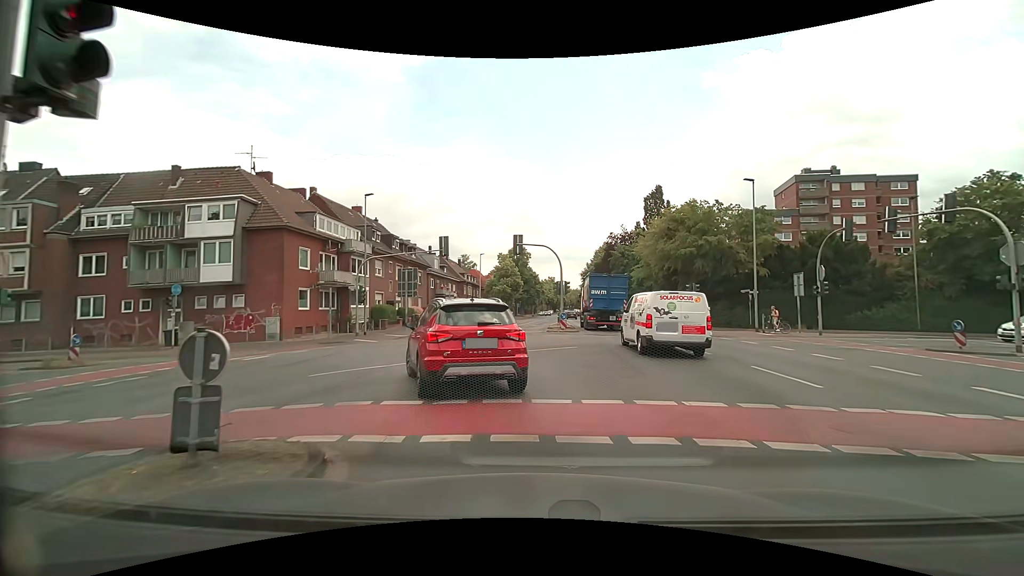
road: secondary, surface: asphalt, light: Day
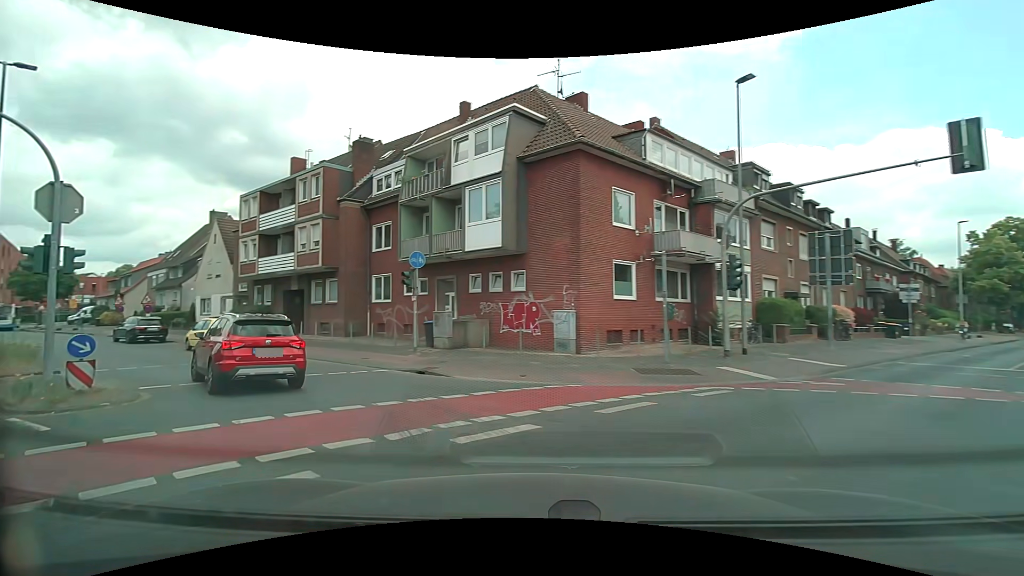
(-4.6, +17.7) m; -41°
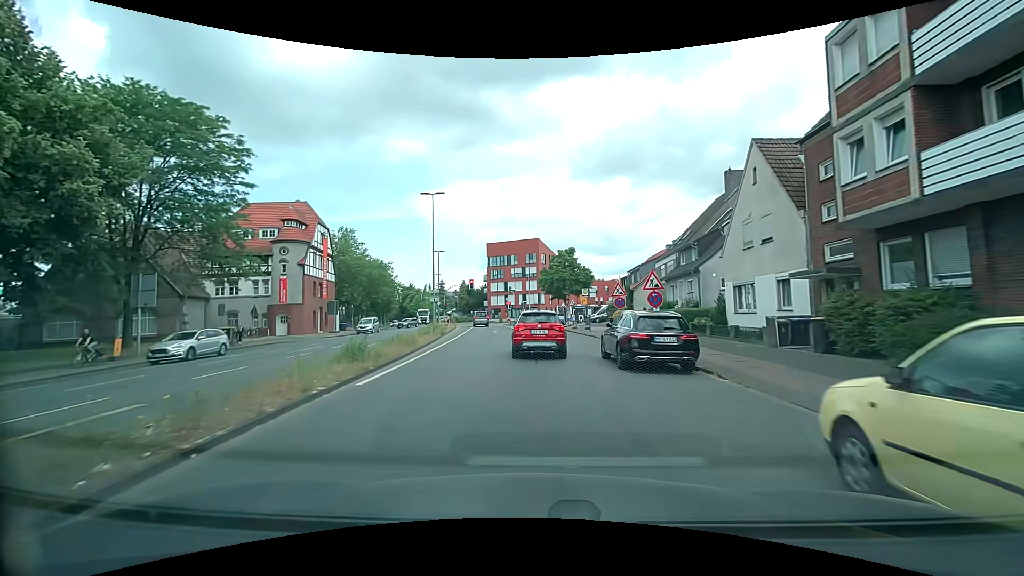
(-12.9, +18.5) m; -54°
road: tertiary
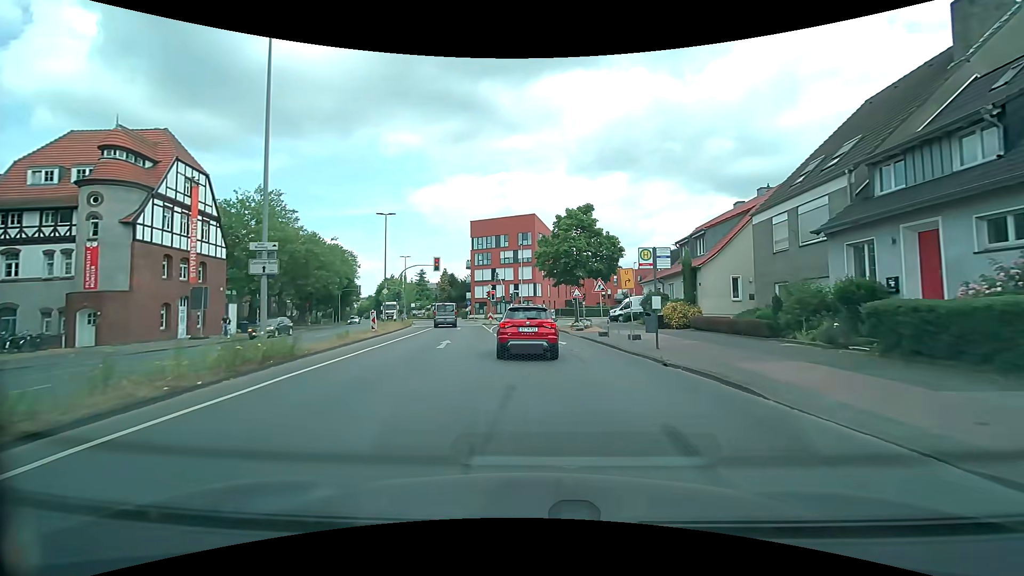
(+0.1, +22.4) m; +1°
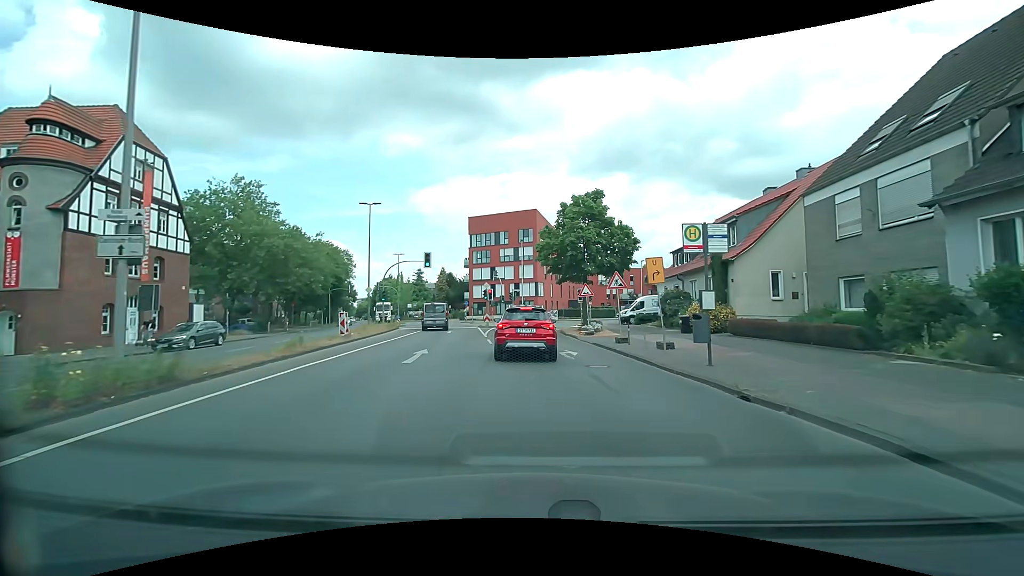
(0.0, +4.8) m; 0°
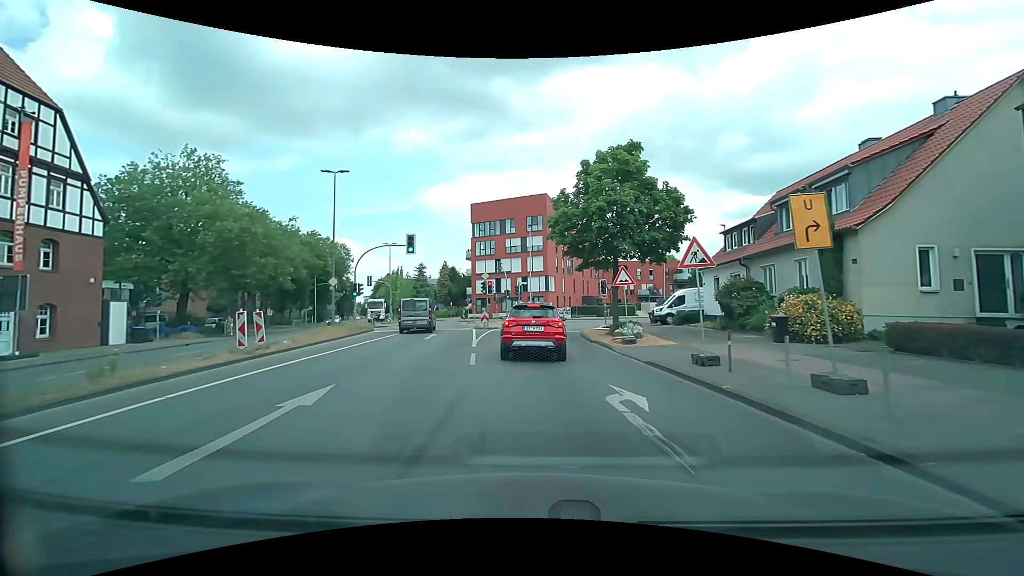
(0.0, +8.9) m; -1°
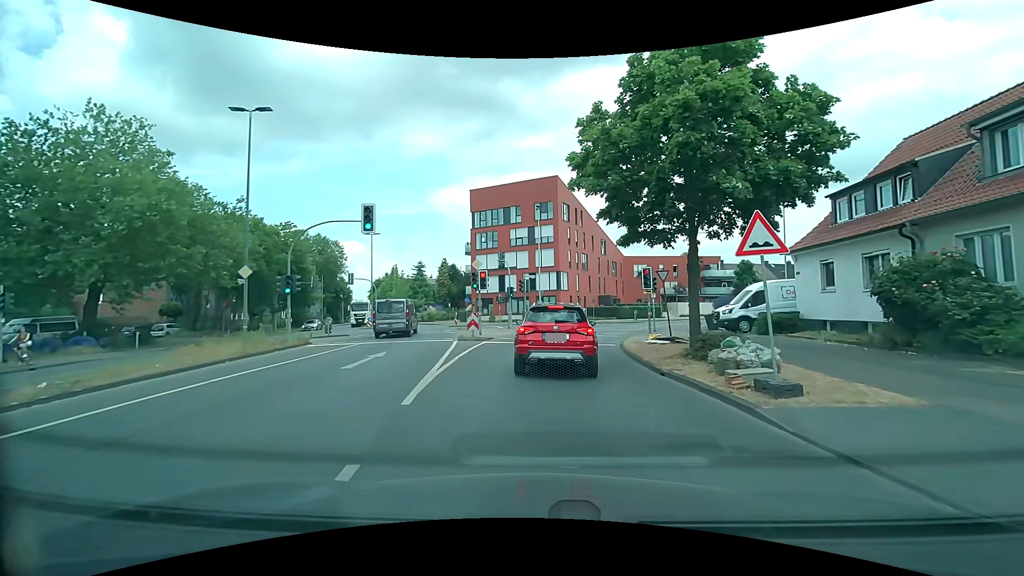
(-0.1, +10.4) m; -1°
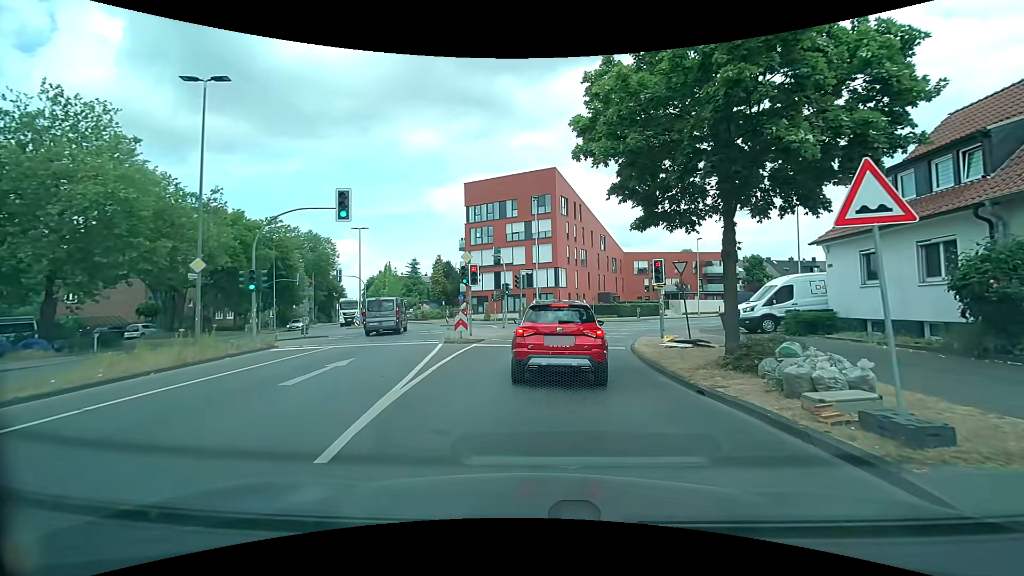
(0.0, +2.7) m; 0°
